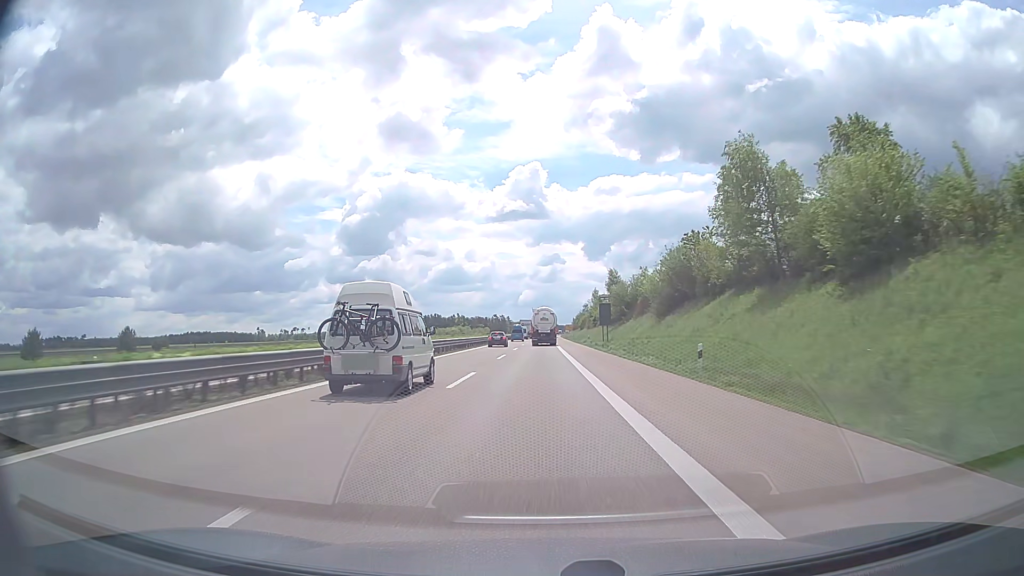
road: trunk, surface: asphalt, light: Day
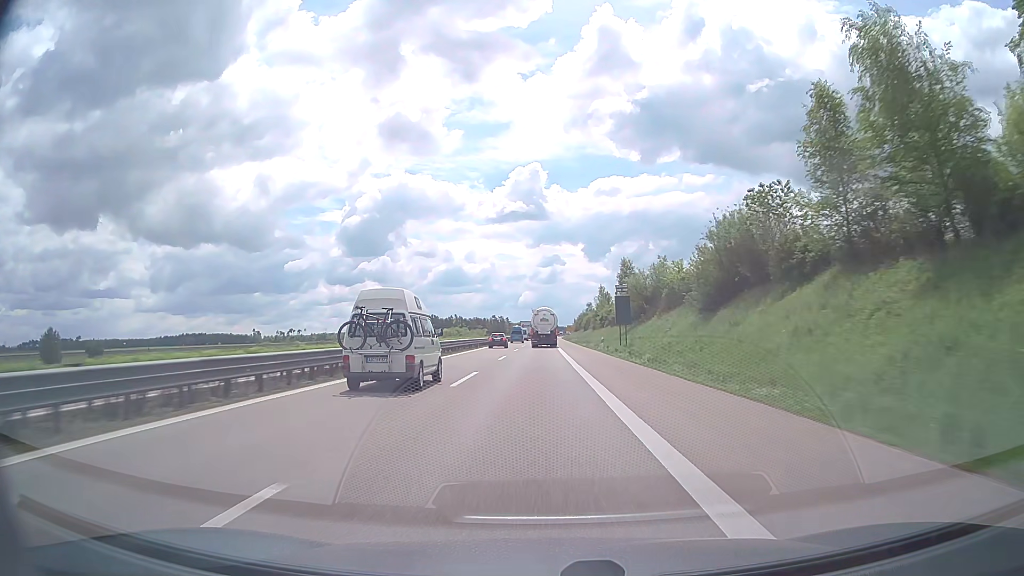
(0.0, +16.9) m; 0°
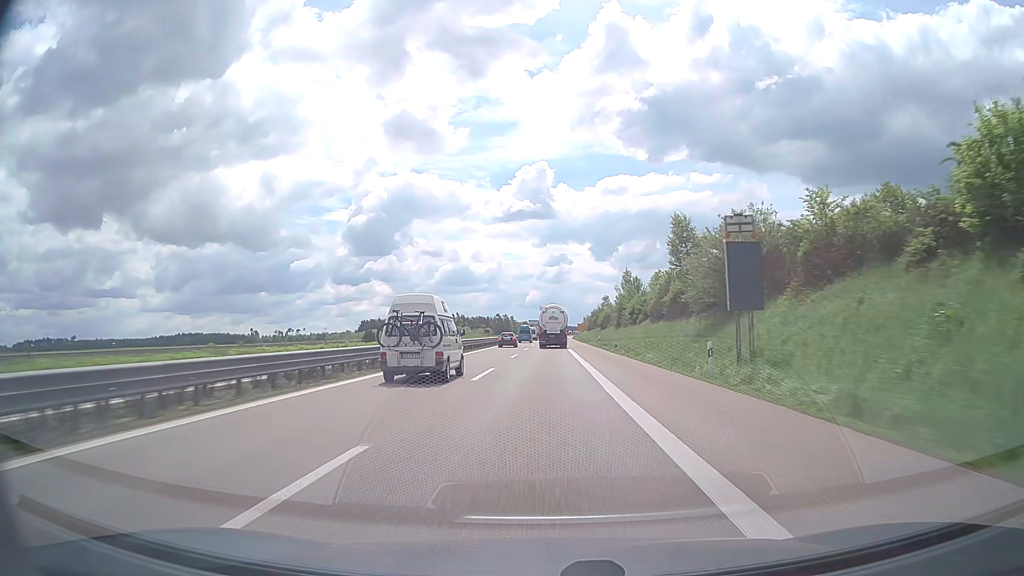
(-0.1, +33.7) m; 0°
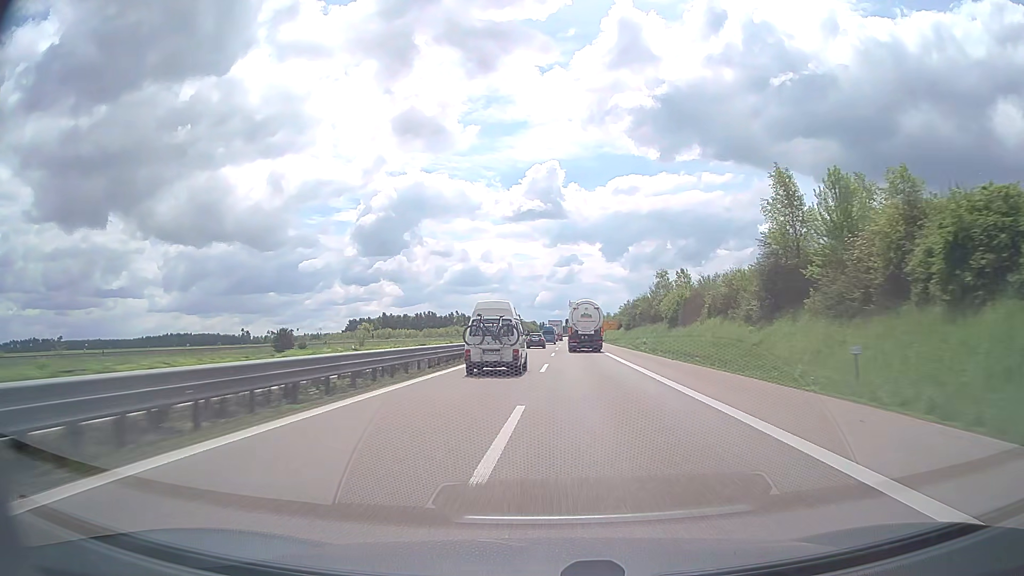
(-0.8, +66.9) m; -1°
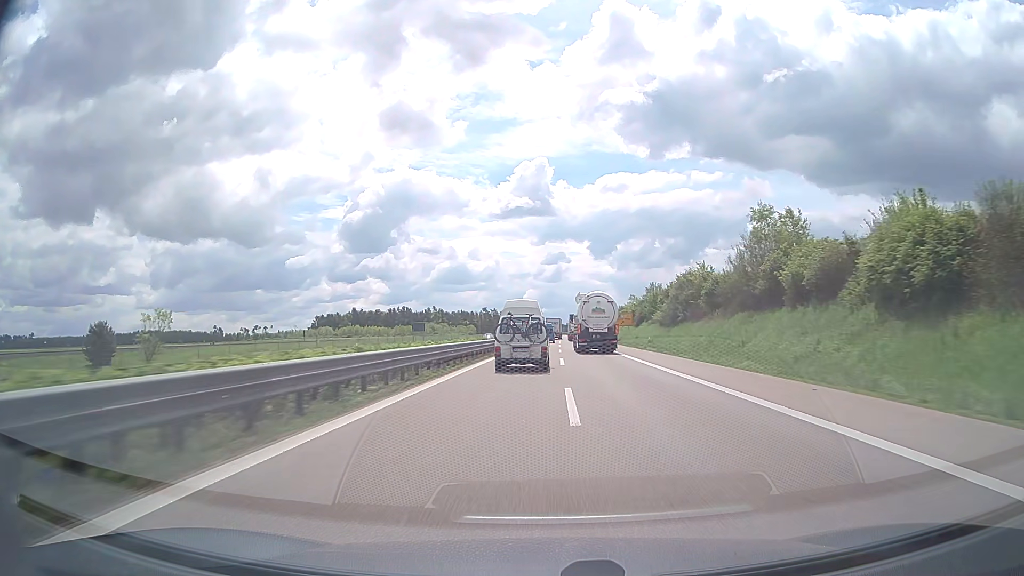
(+0.4, +50.1) m; +1°
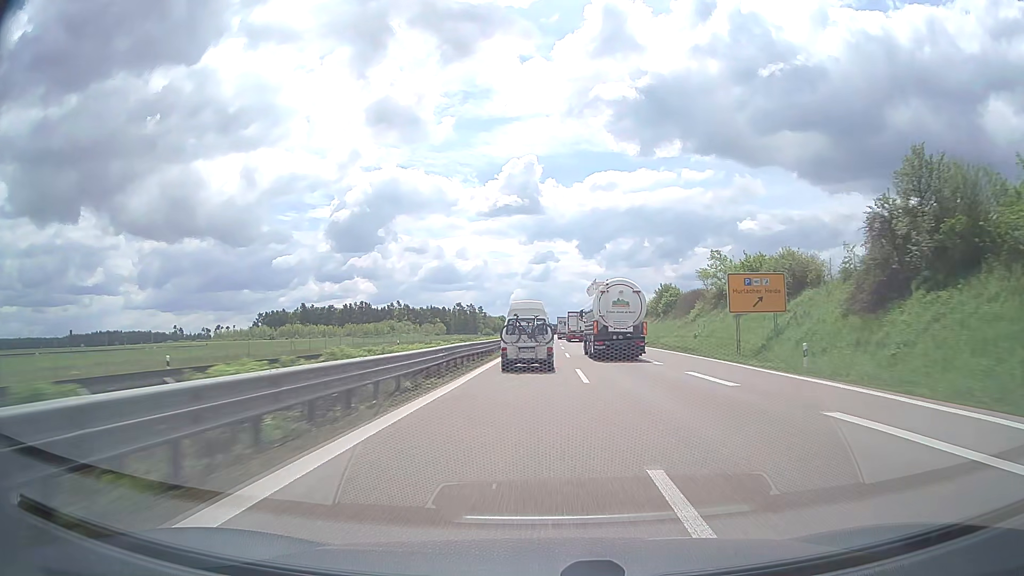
(+0.9, +81.0) m; +1°
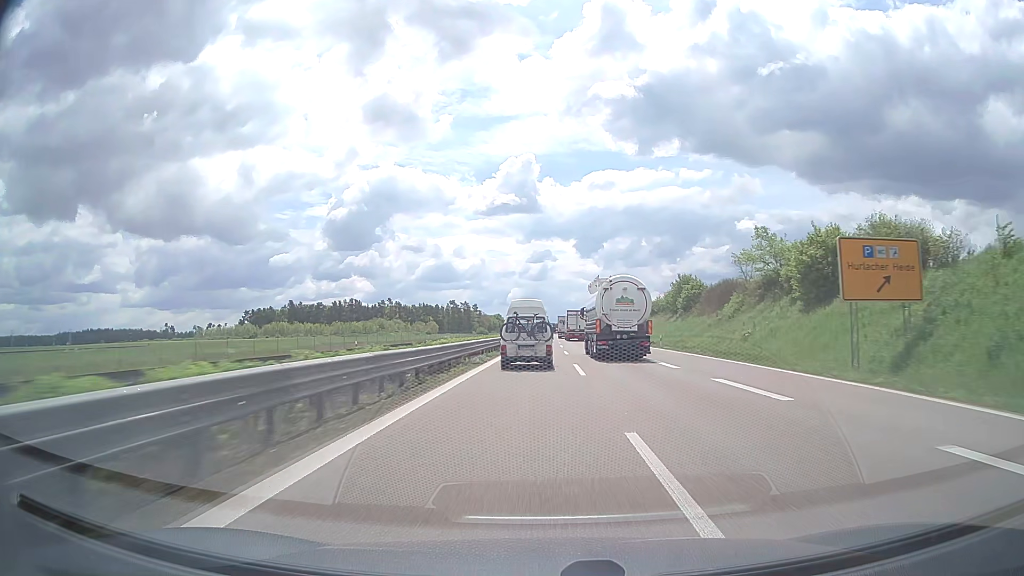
(0.0, +15.6) m; 0°
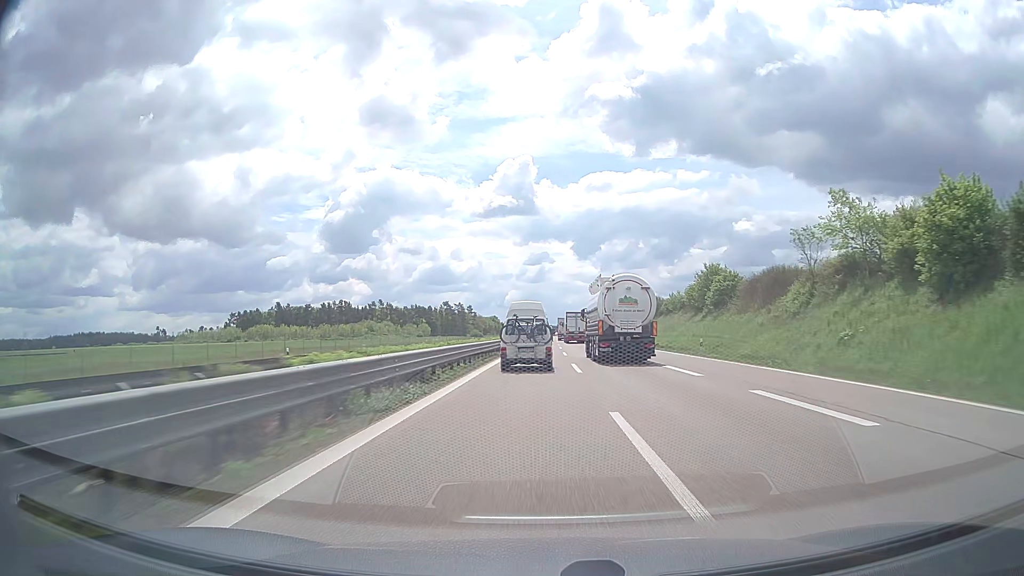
(0.0, +15.6) m; 0°
(0, +10) (0, +20) (0, +30) (0, +40) (0, +50) (0, +60) (0, +70) (+1, +80) (+1, +90) (+1, +100) m
